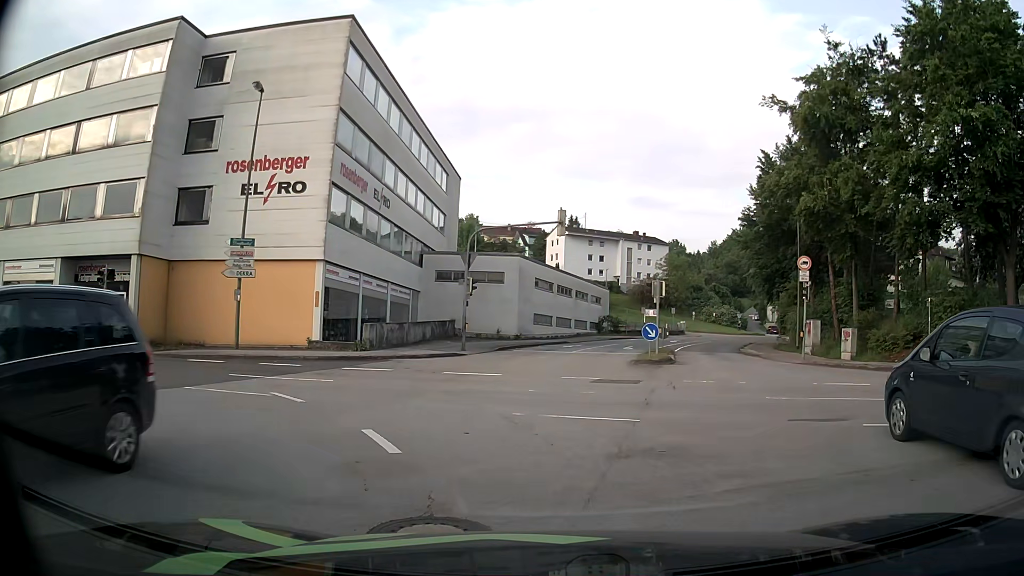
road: tertiary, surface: asphalt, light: Day
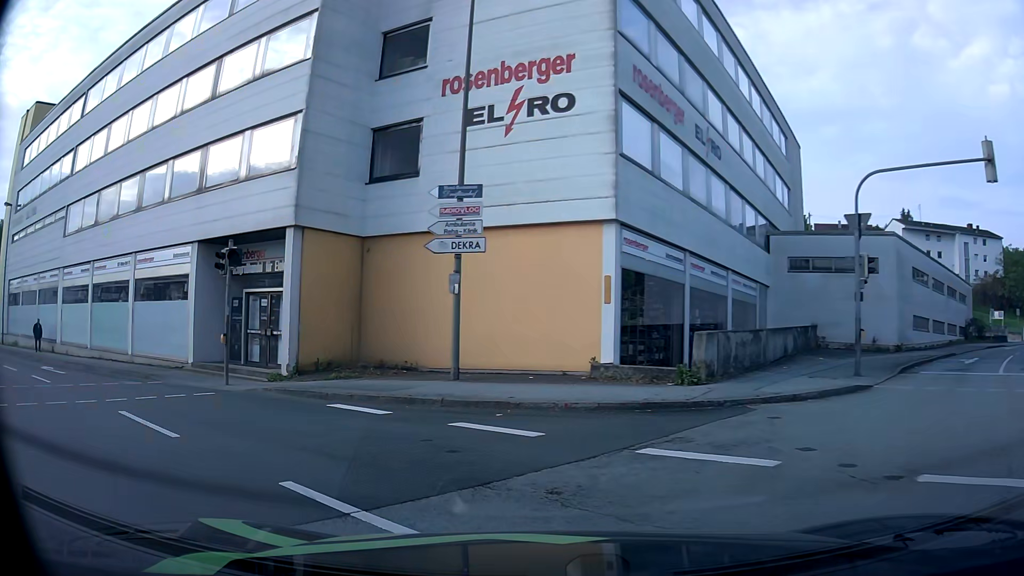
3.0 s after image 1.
(-2.4, +11.7) m; -29°
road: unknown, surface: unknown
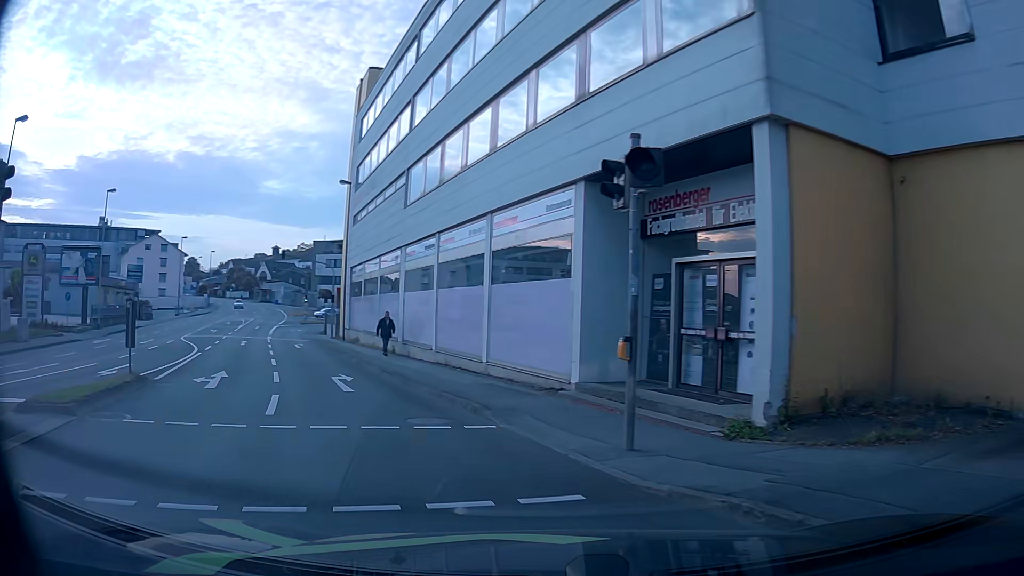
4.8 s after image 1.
(-2.7, +8.8) m; -36°
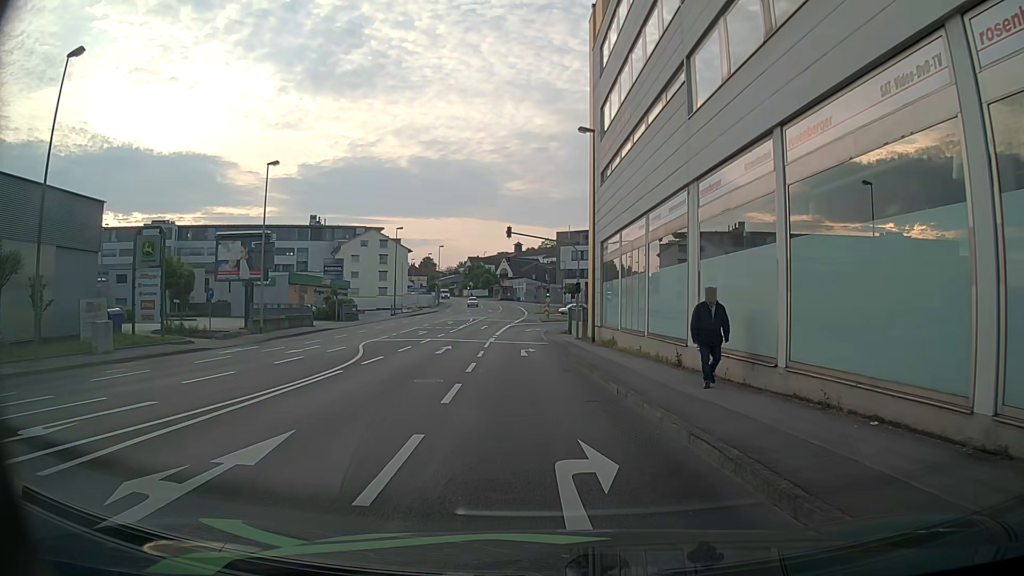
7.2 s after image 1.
(-2.7, +11.2) m; -20°
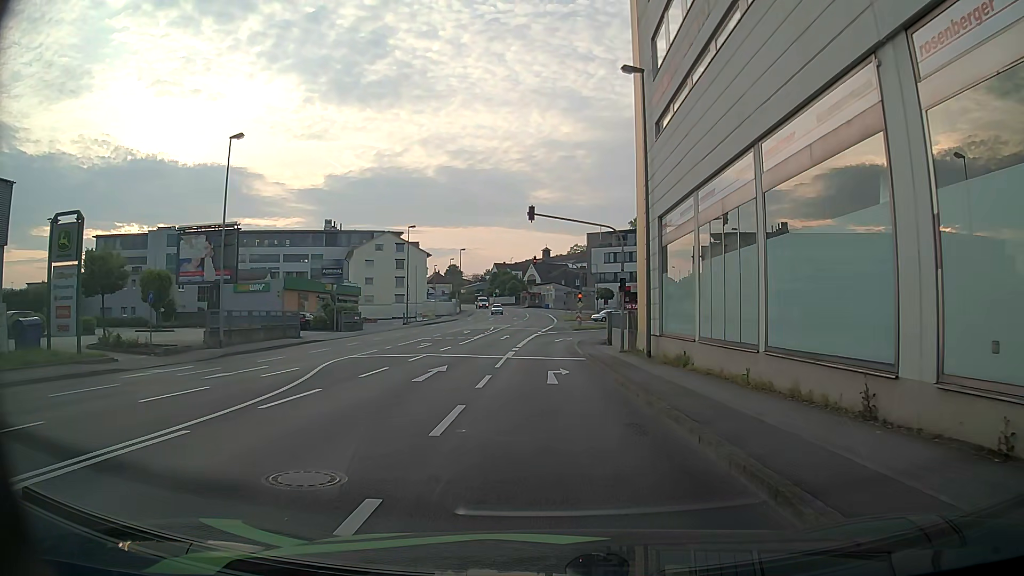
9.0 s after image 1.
(-0.3, +9.0) m; -3°
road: tertiary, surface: asphalt
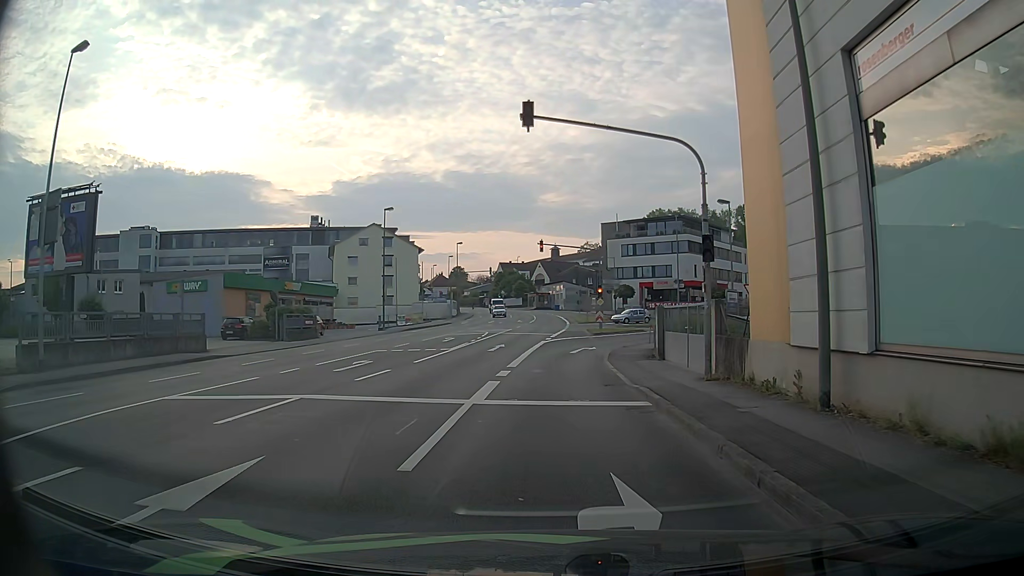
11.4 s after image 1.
(-0.1, +14.2) m; 0°
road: tertiary_link
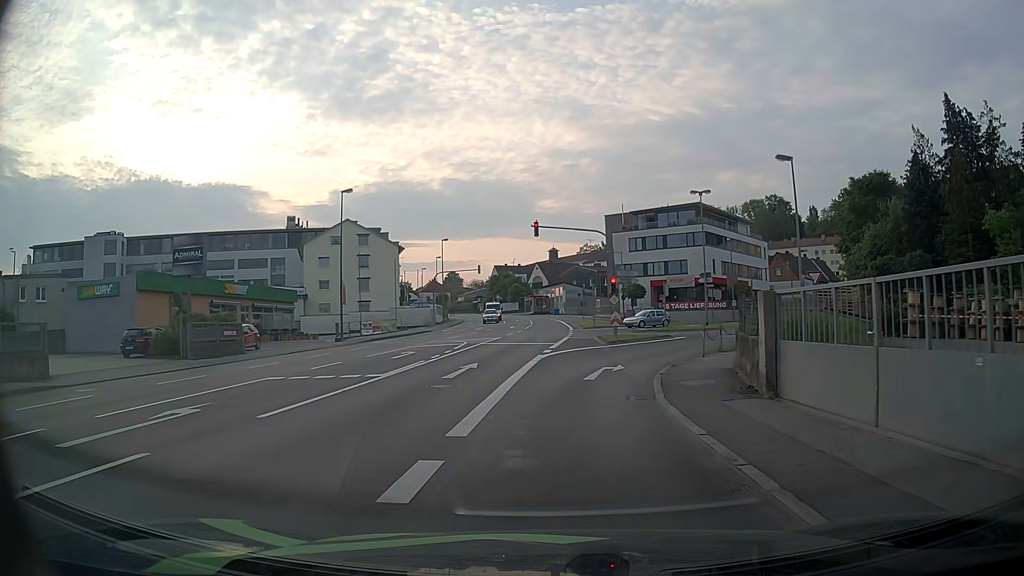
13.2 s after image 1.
(-0.1, +11.7) m; -1°
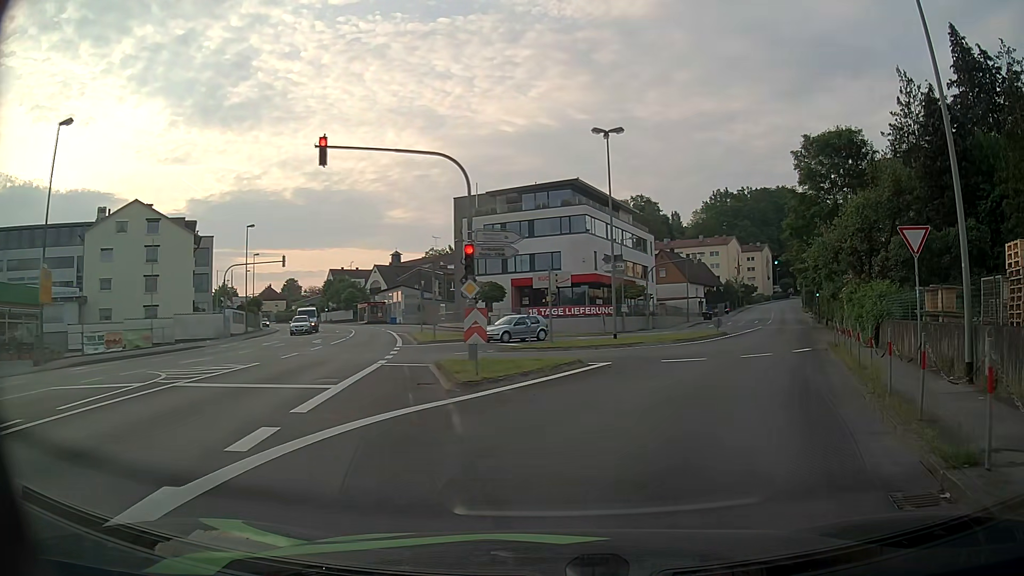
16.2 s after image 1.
(+1.4, +19.2) m; +13°
(+2, +10) (+5, +19) (+9, +28) (+13, +38) (+17, +47) (+20, +56) (+24, +66) (+27, +75) (+31, +84) (+34, +94) m
